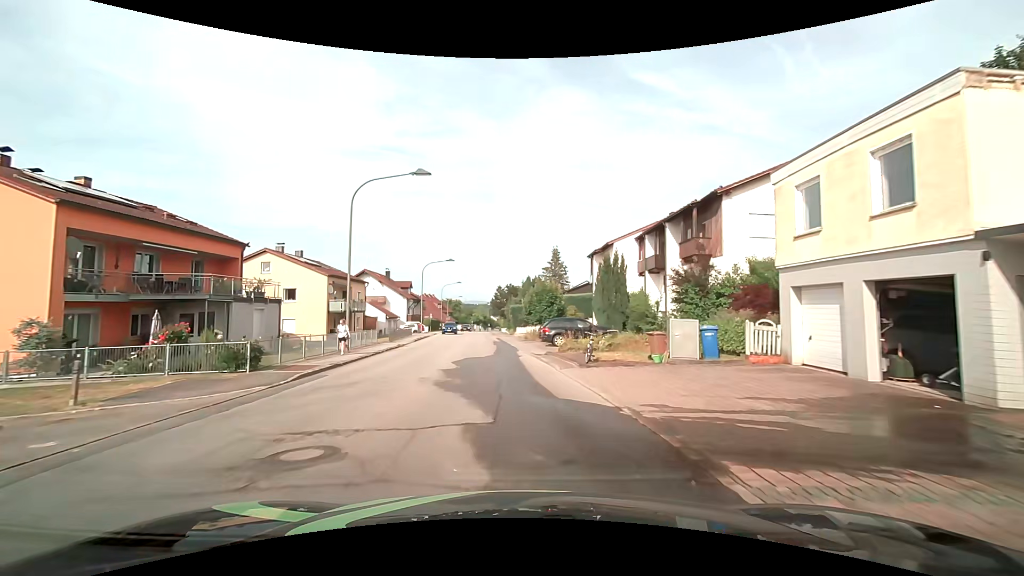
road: unclassified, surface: asphalt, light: Day
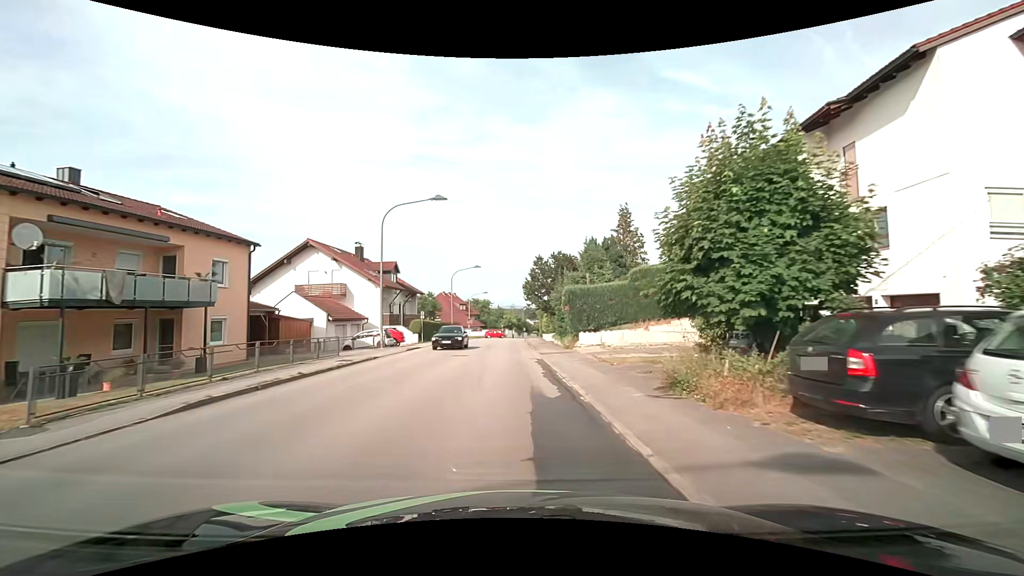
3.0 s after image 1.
(-1.6, +32.2) m; -4°
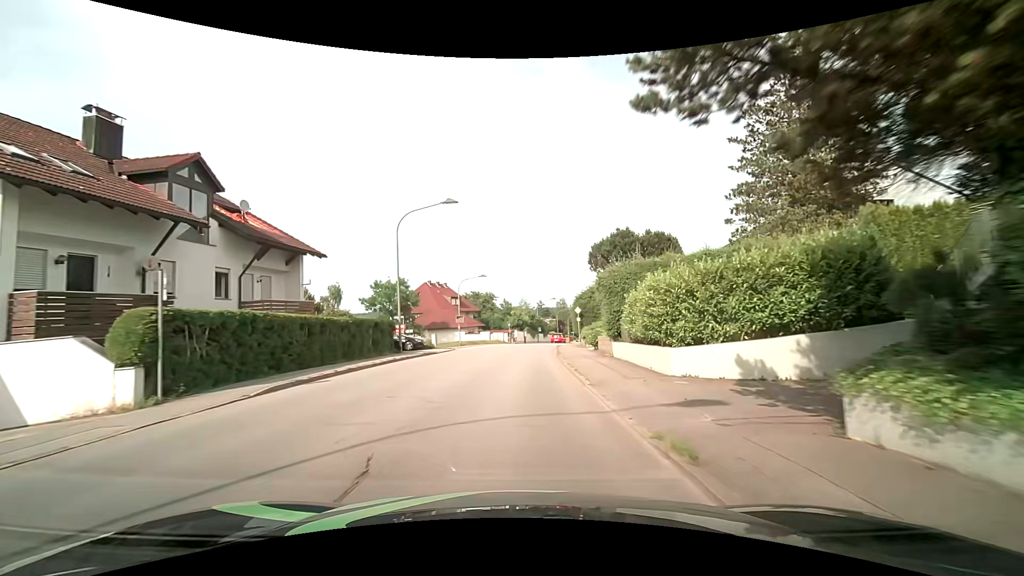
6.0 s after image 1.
(-0.6, +33.9) m; -2°
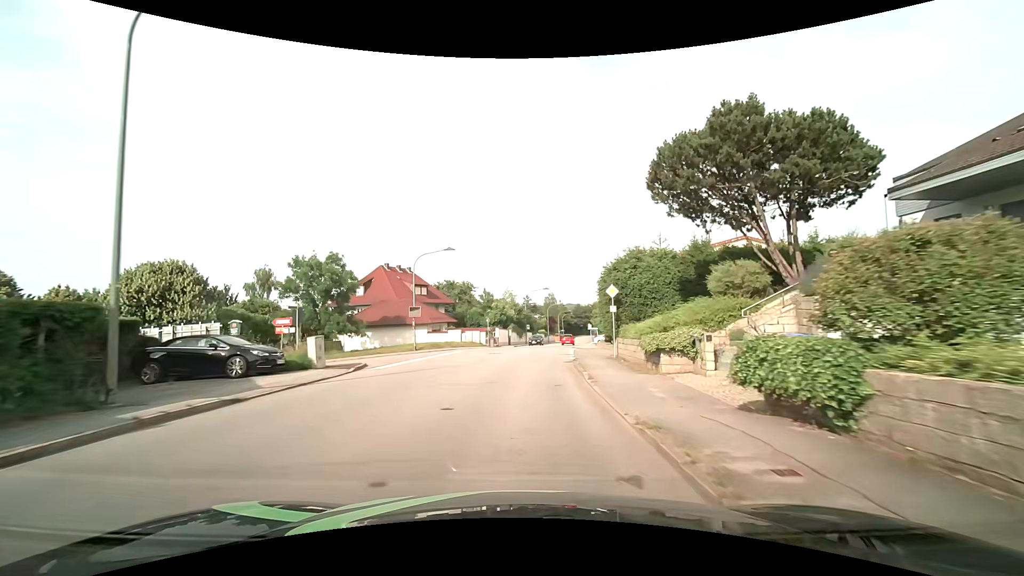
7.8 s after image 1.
(+0.4, +20.7) m; +2°
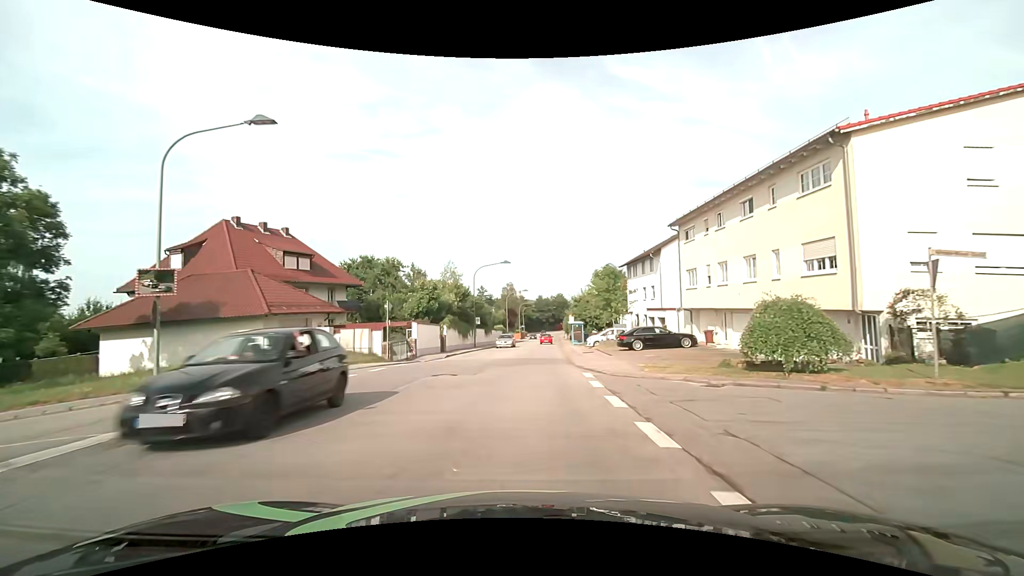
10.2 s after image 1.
(+1.2, +27.9) m; +5°
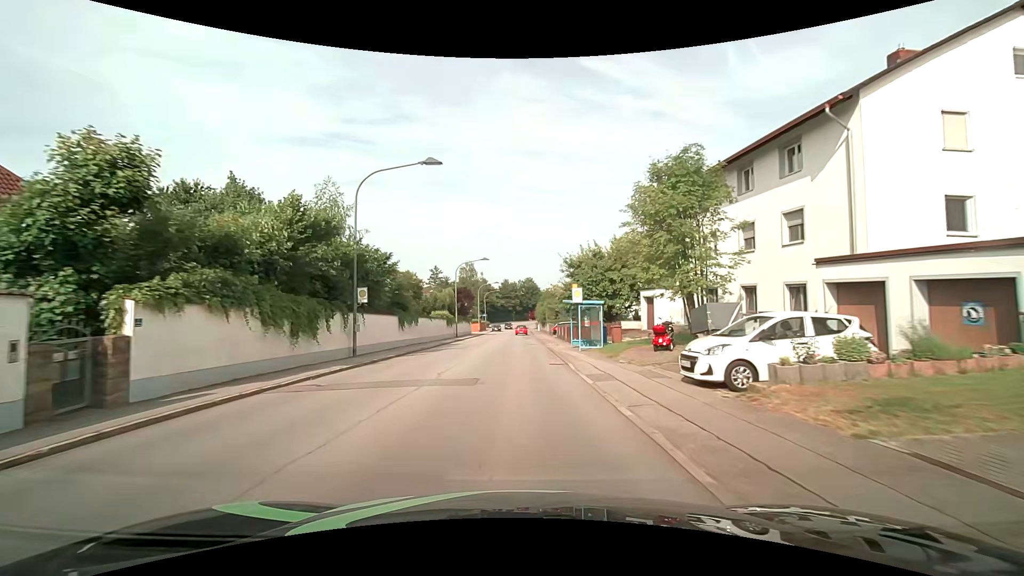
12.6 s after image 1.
(+1.1, +29.6) m; +4°
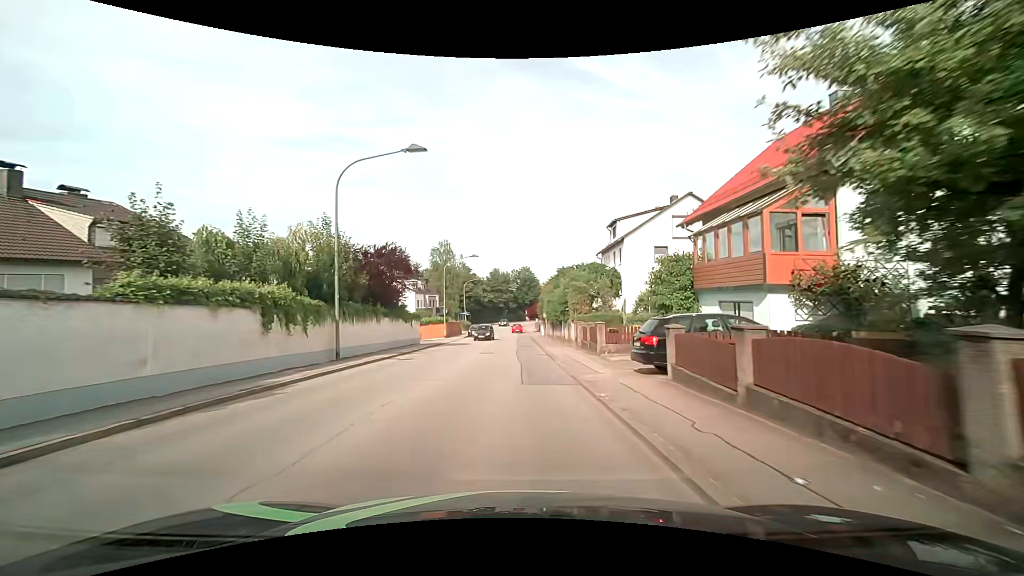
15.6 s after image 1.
(+0.4, +36.3) m; +1°
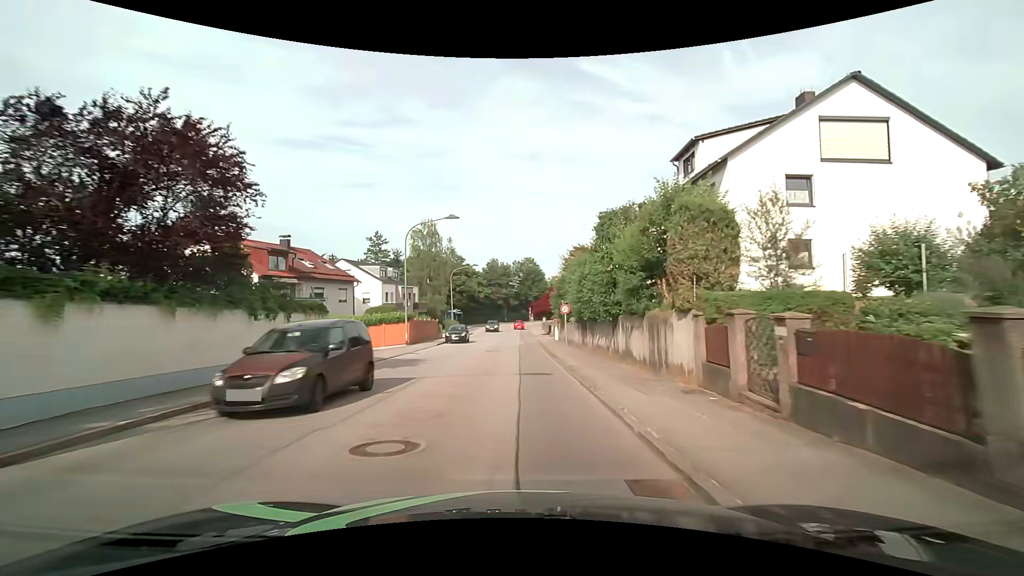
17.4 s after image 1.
(0.0, +20.0) m; 0°
(0, +10) (0, +20) (0, +30) (0, +40) (0, +50) (0, +60) (0, +70) (0, +80) (+1, +90) (+4, +100) m
